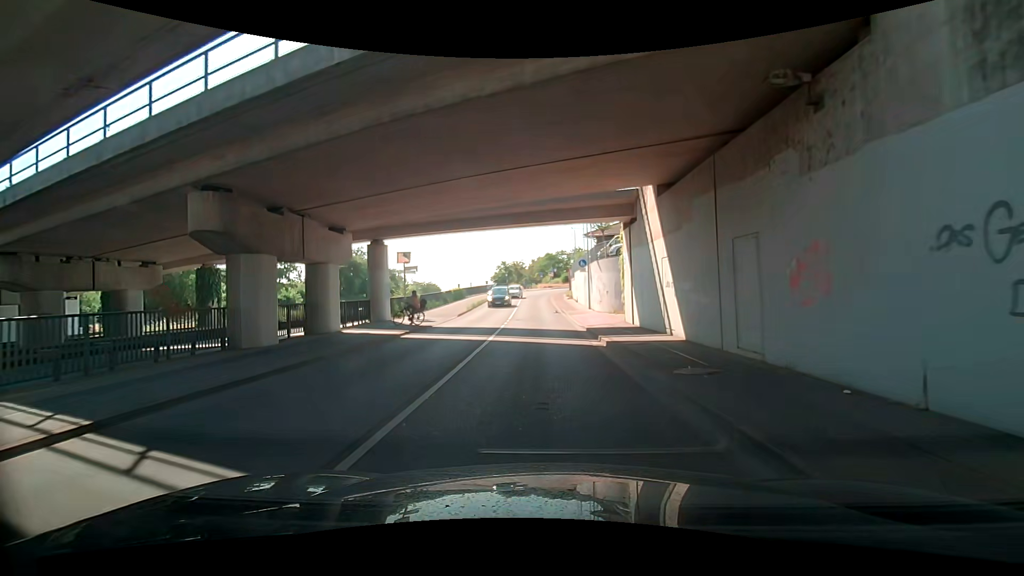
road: tertiary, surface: asphalt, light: Day
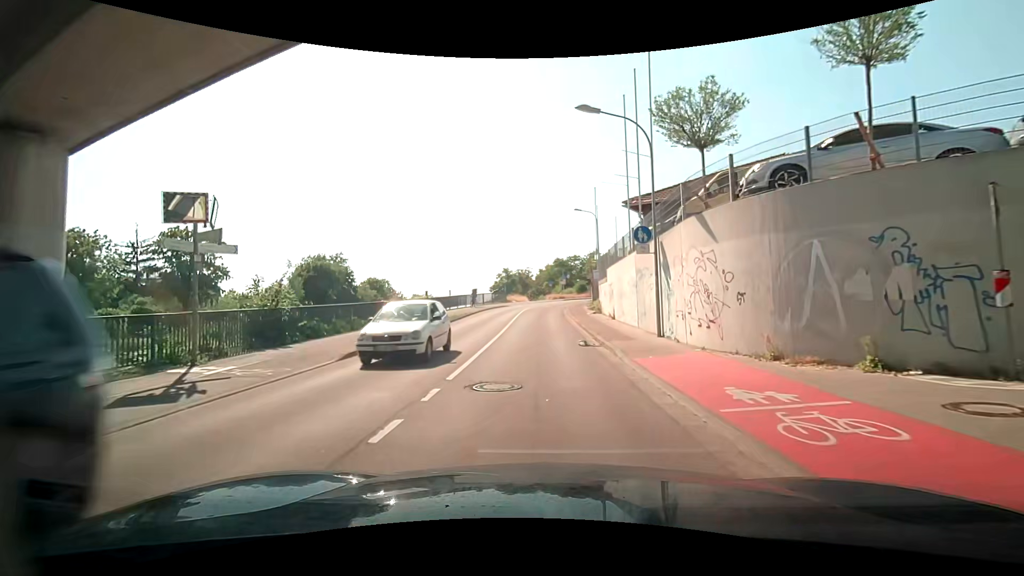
(-0.1, +19.7) m; -1°
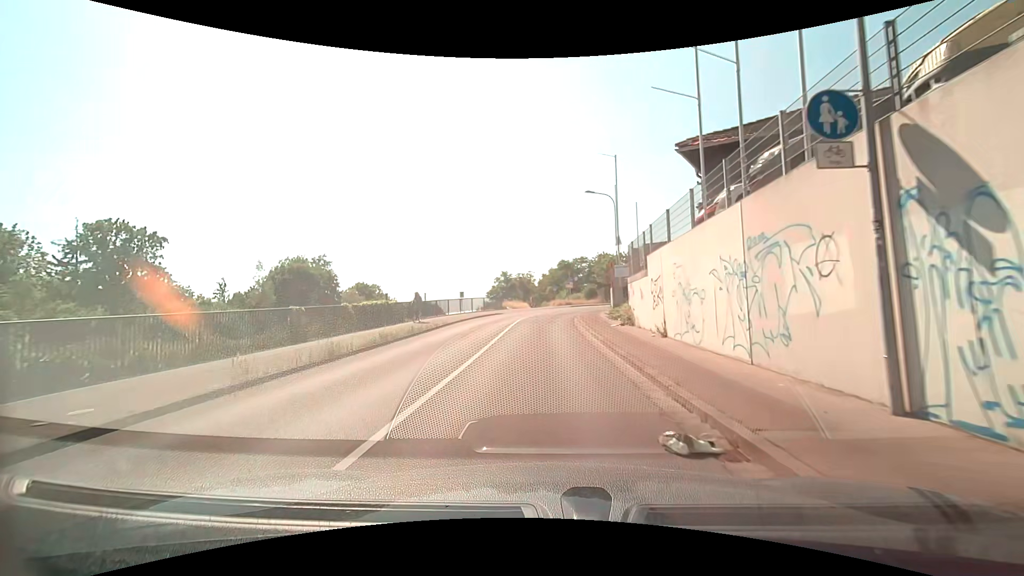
(+1.0, +10.6) m; +3°
(0, +10) (0, +20) (0, +30) (+2, +40) (+6, +49) (+12, +57) (+19, +64) (+28, +69) (+36, +75) (+44, +80) m
